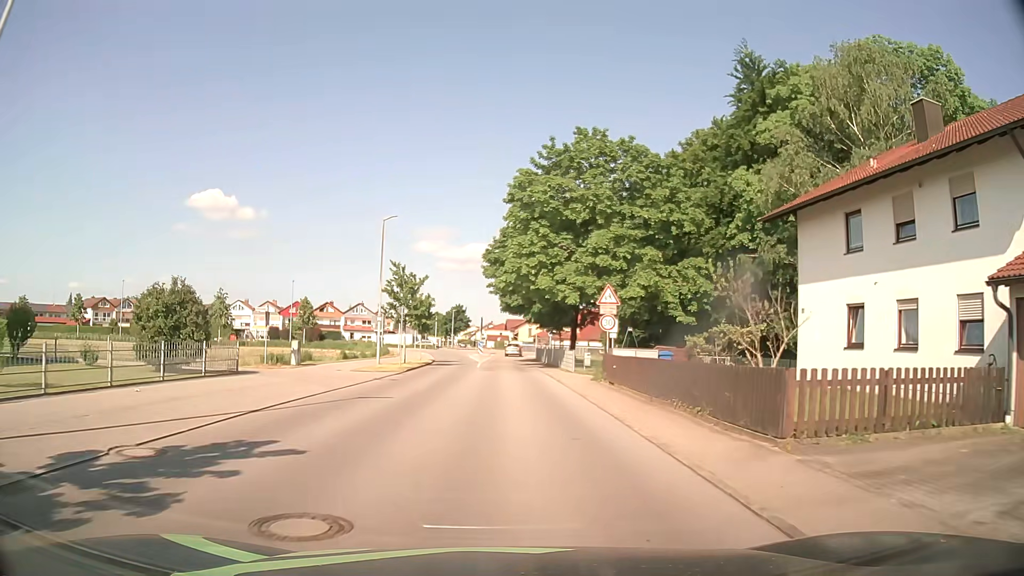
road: unclassified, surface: asphalt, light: Day
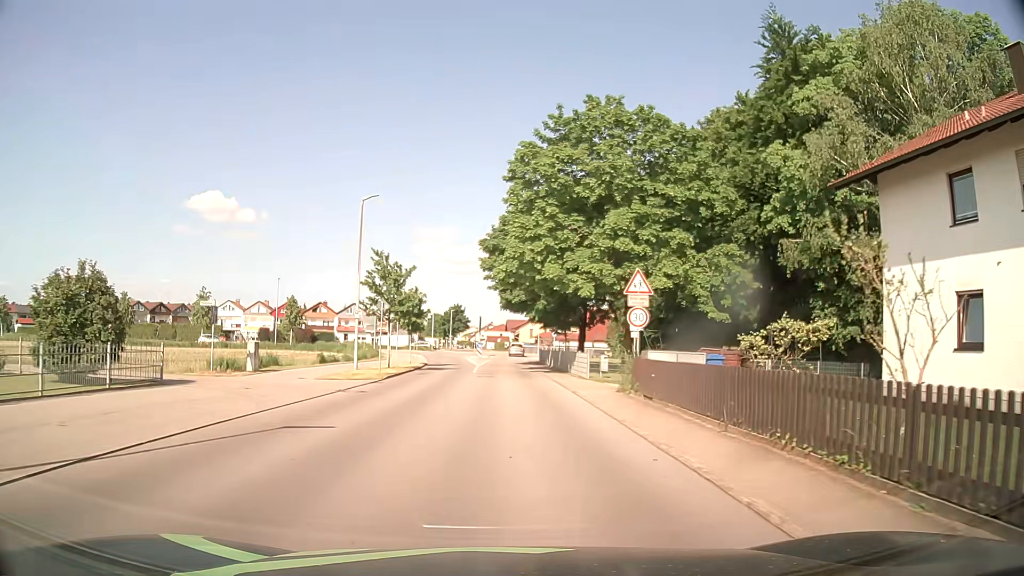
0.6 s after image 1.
(0.0, +5.6) m; 0°
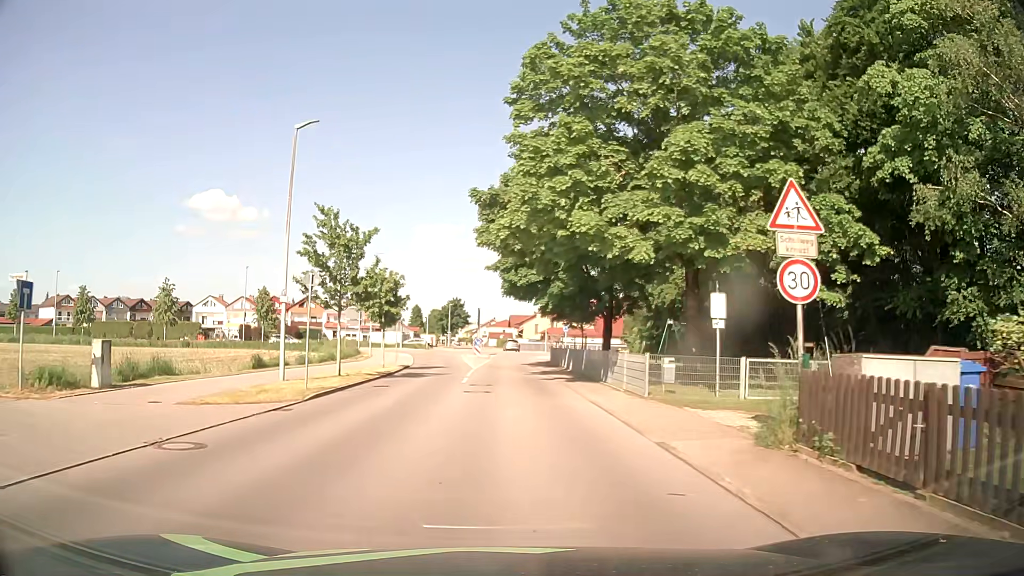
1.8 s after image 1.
(0.0, +10.7) m; 0°
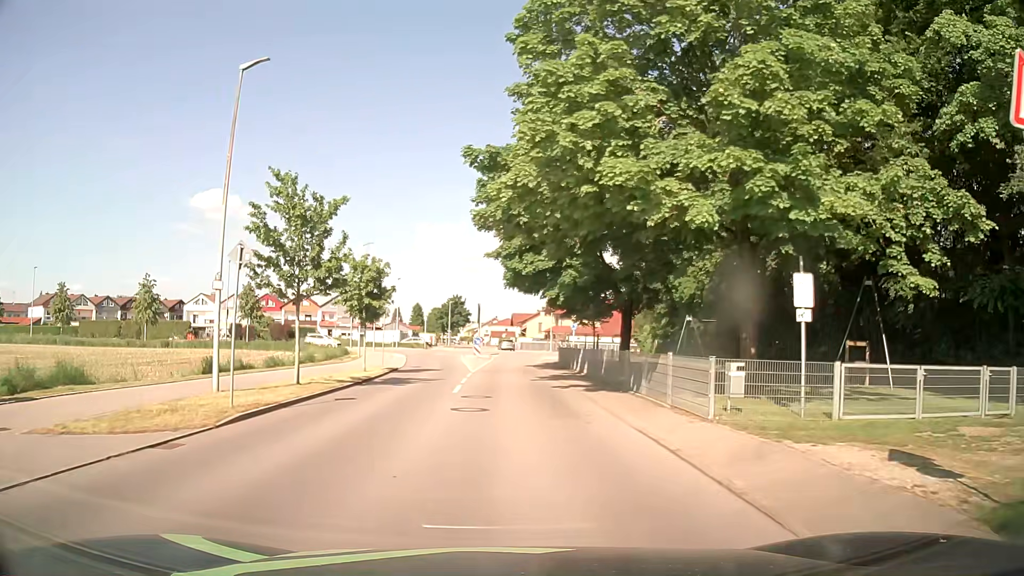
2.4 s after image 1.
(0.0, +5.0) m; 0°
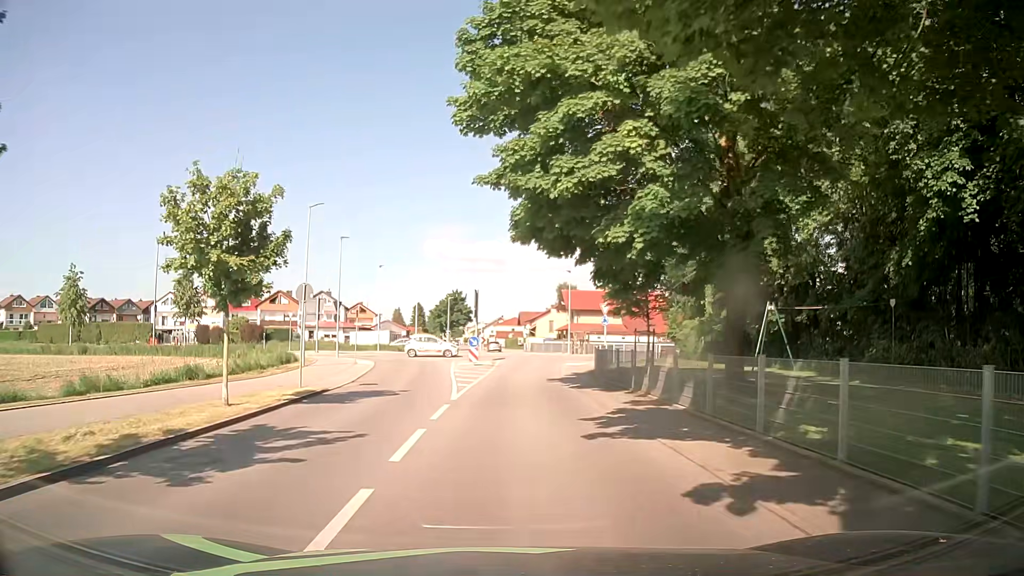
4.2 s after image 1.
(-0.1, +15.1) m; 0°
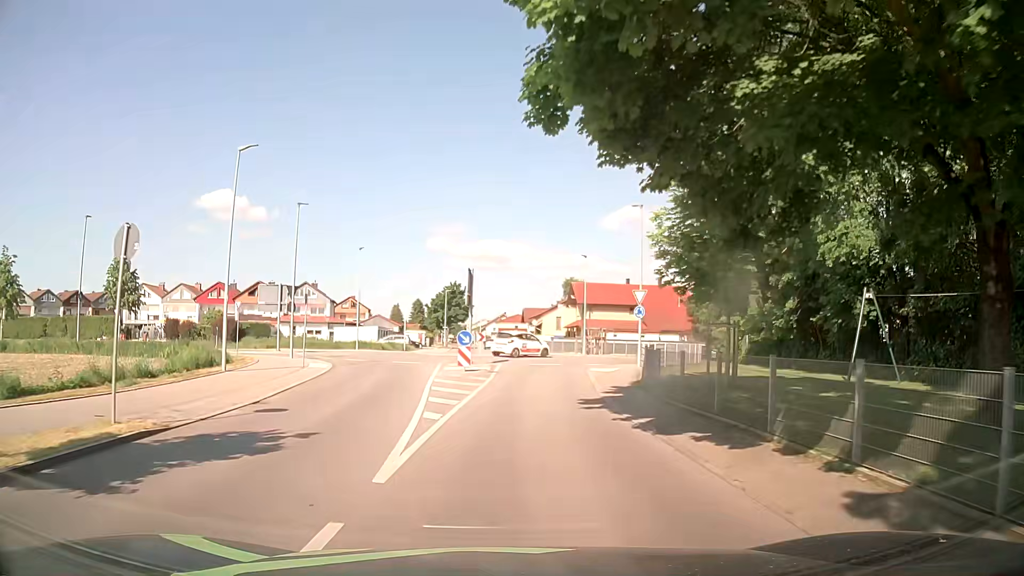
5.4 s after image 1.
(-0.2, +10.3) m; -1°
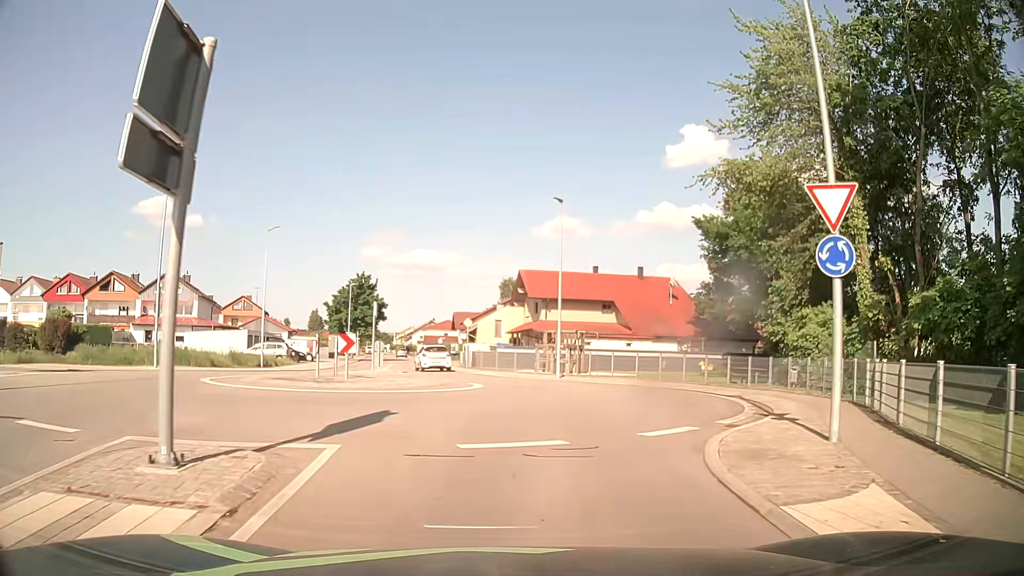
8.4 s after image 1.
(+1.0, +24.0) m; +6°
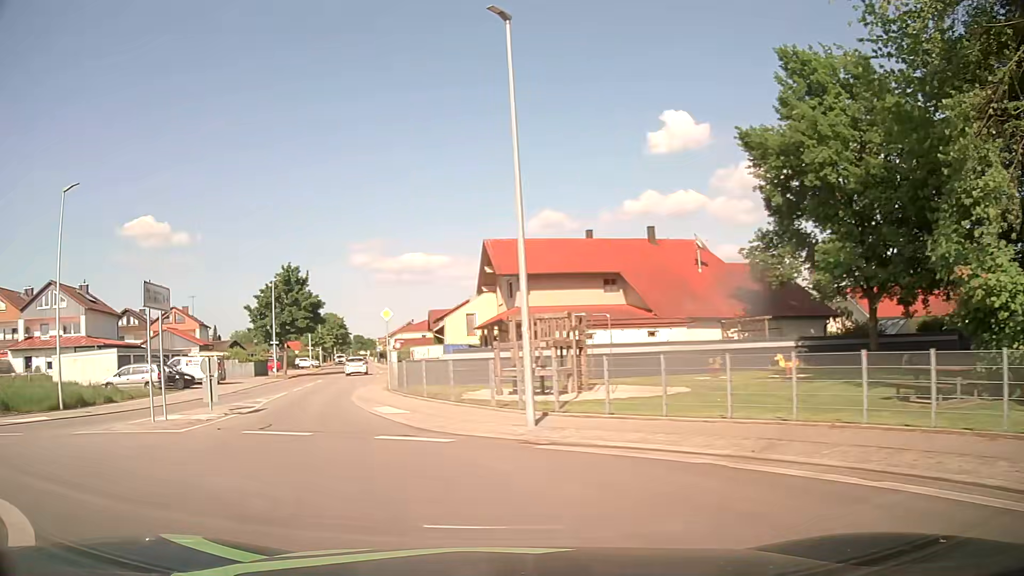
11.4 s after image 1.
(+1.9, +17.3) m; +1°
(-5, +8) (-14, +7) (-24, +3) (-33, +1) (-43, -1) (-53, -3) (-63, -4) (-73, -6) (-83, -8) (-92, -12) m
